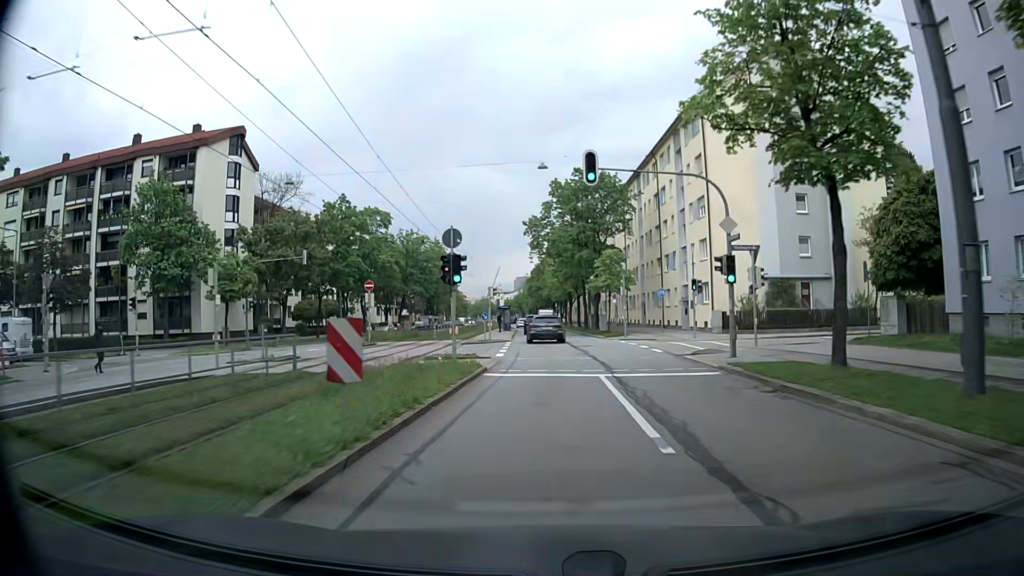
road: secondary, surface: asphalt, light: Day
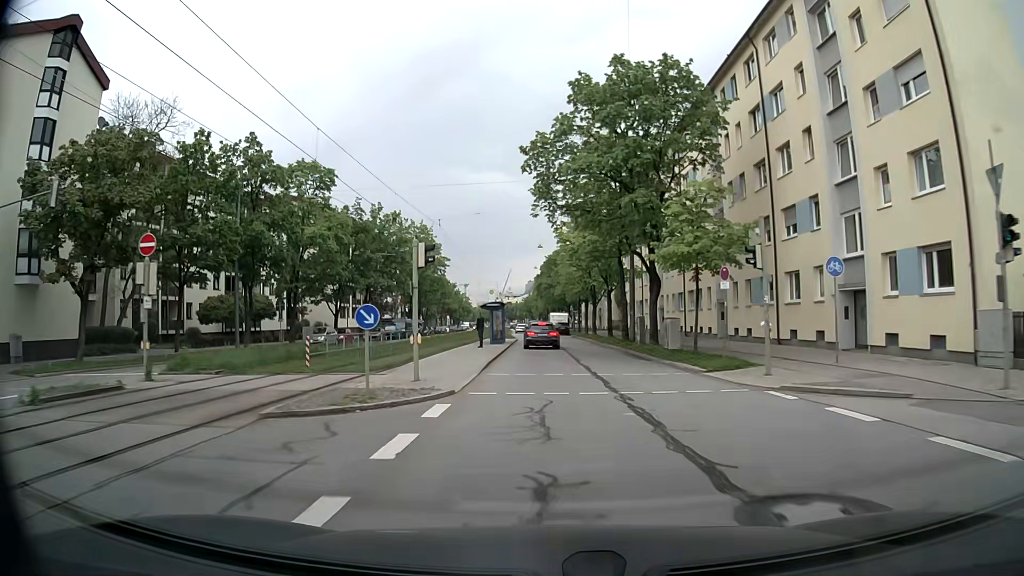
(-0.2, +26.4) m; -1°
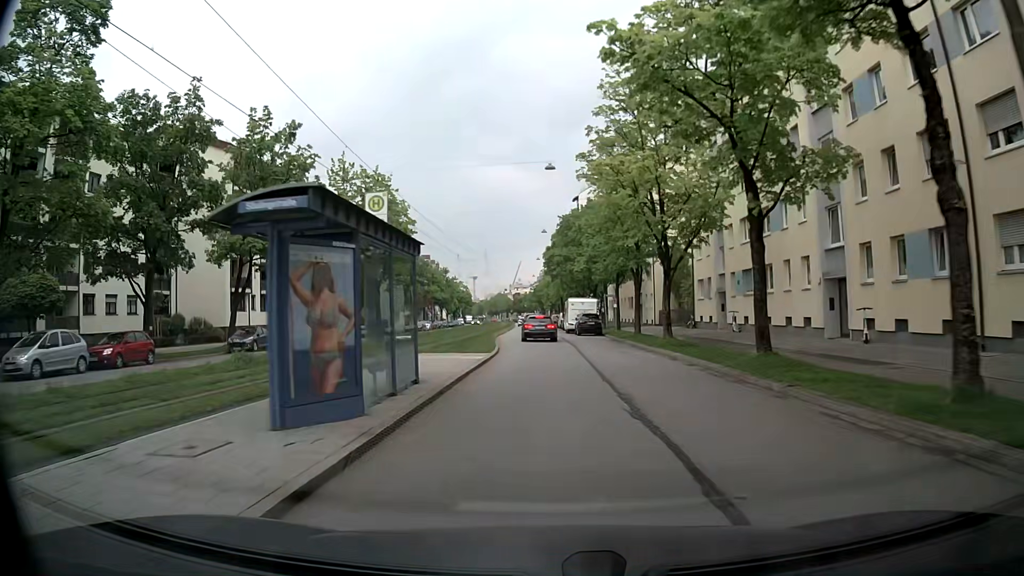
(-0.2, +34.6) m; 0°
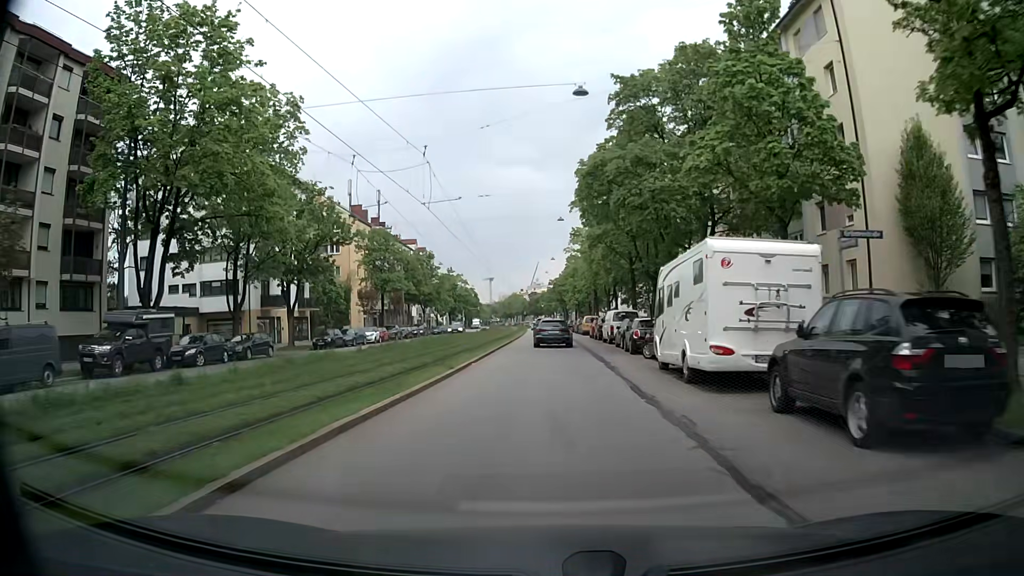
(-1.1, +42.4) m; -3°
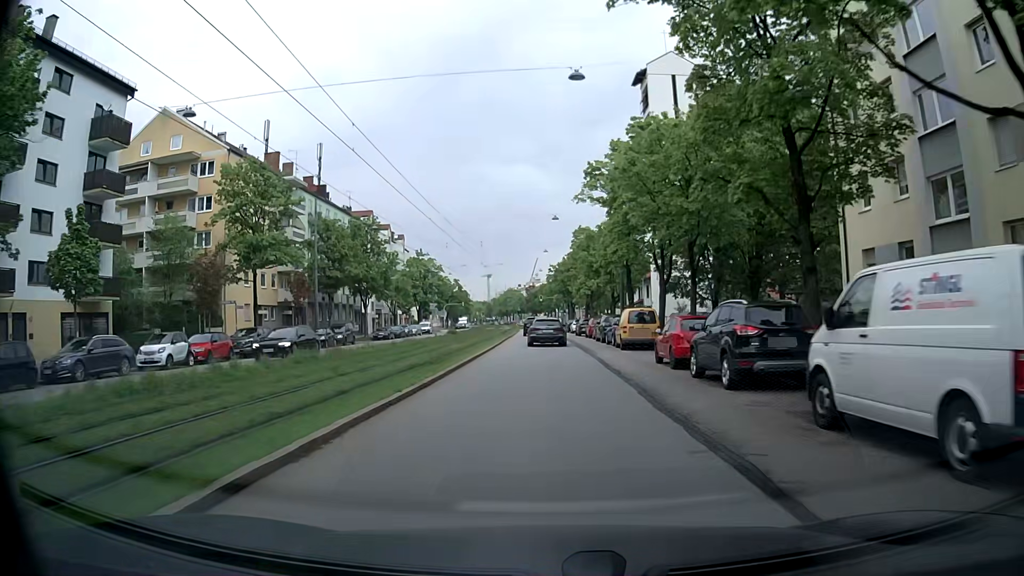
(+0.4, +34.2) m; 0°
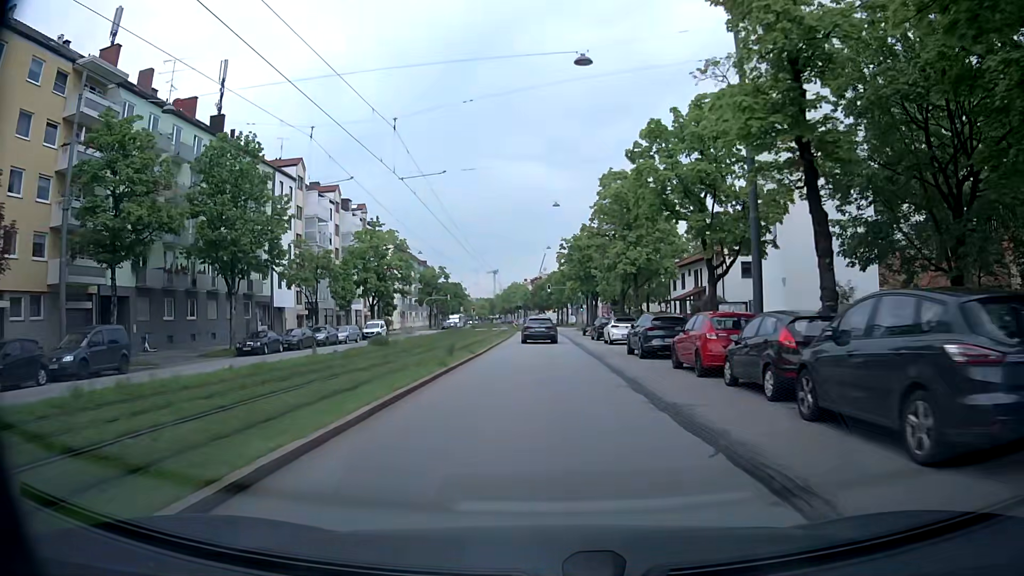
(+0.1, +33.3) m; 0°
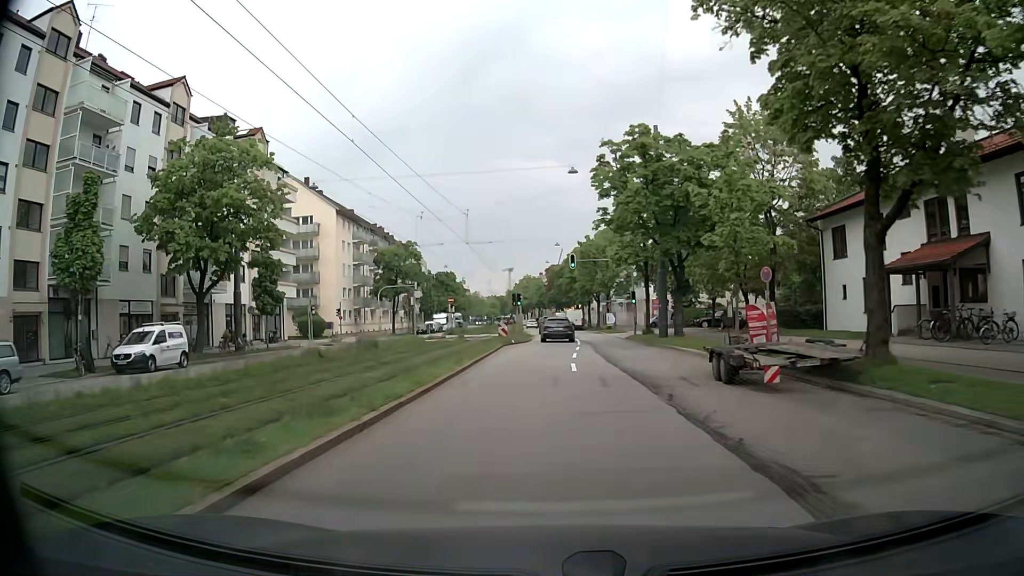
(-0.4, +41.5) m; -2°
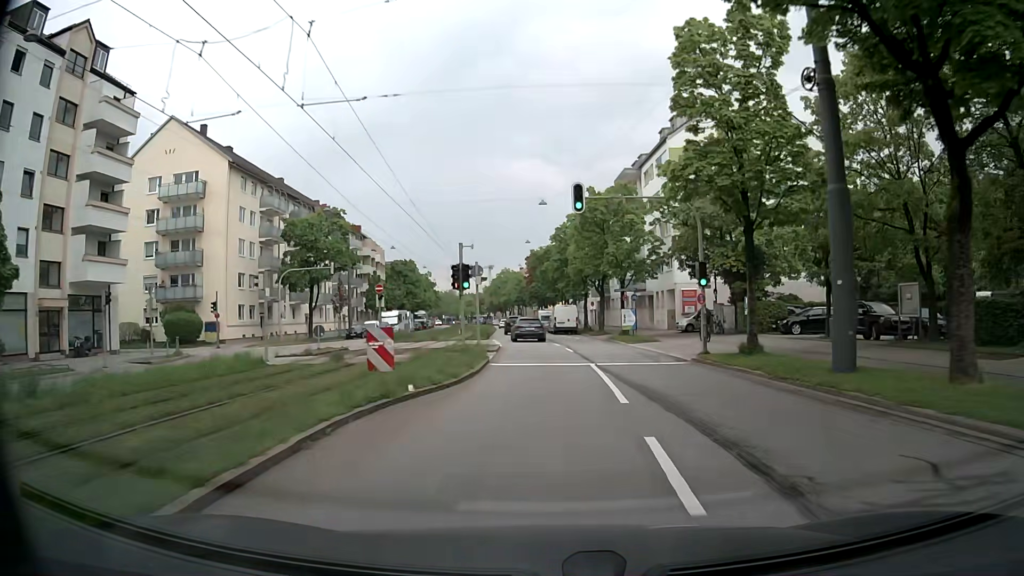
(+0.1, +25.1) m; +1°
(0, +10) (0, +20) (0, +30) (-1, +40) (-2, +50) (-3, +60) (-3, +70) (-4, +80) (-4, +90) (-5, +100) m
